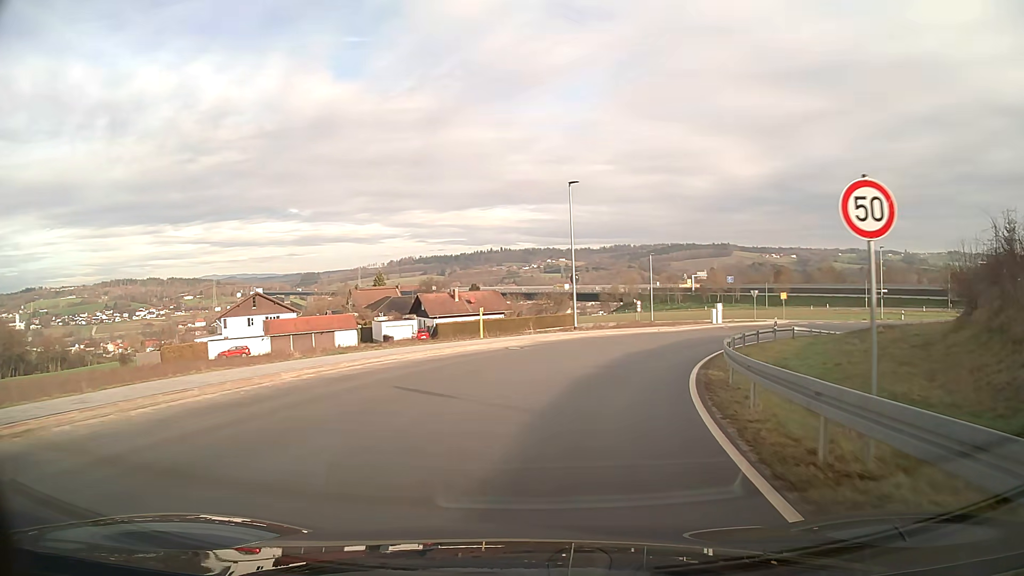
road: unclassified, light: Day
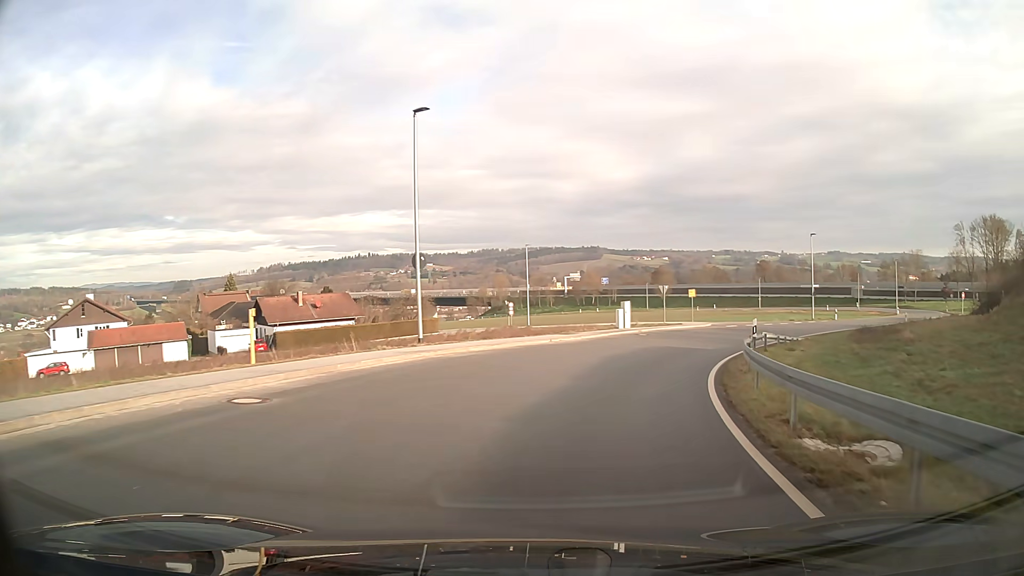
(+1.4, +14.0) m; +12°
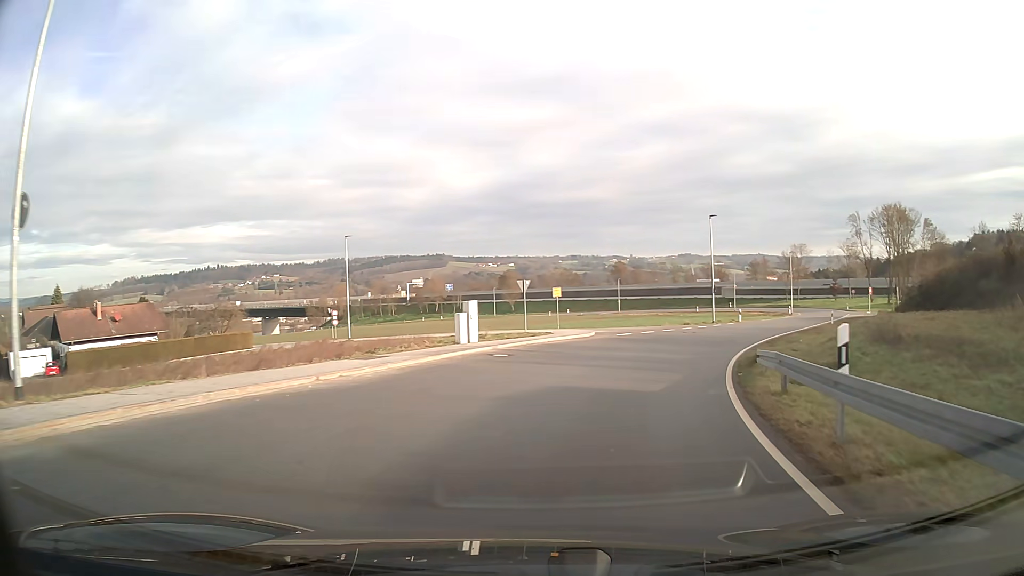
(+1.6, +14.0) m; +13°
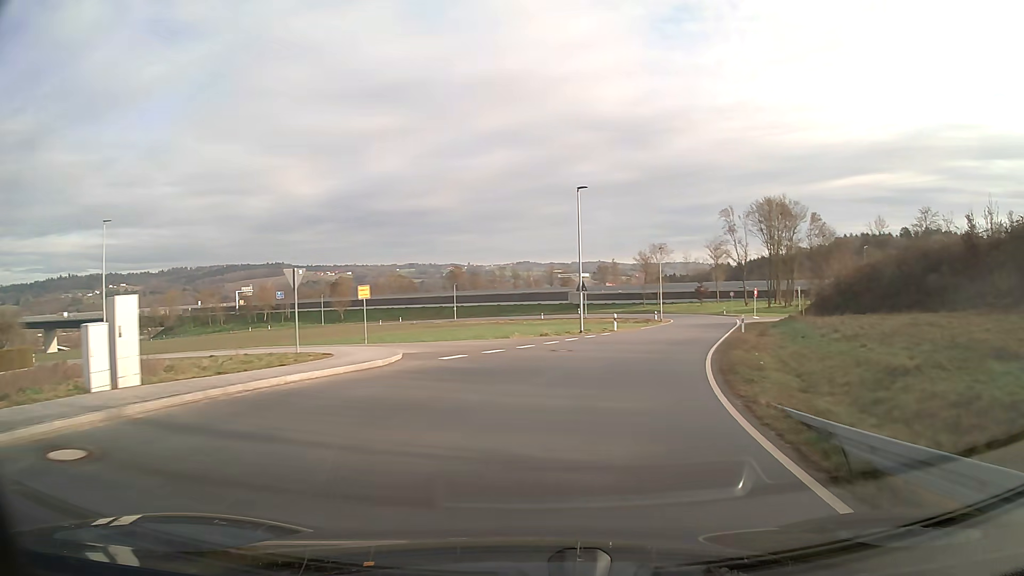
(+1.7, +13.8) m; +13°
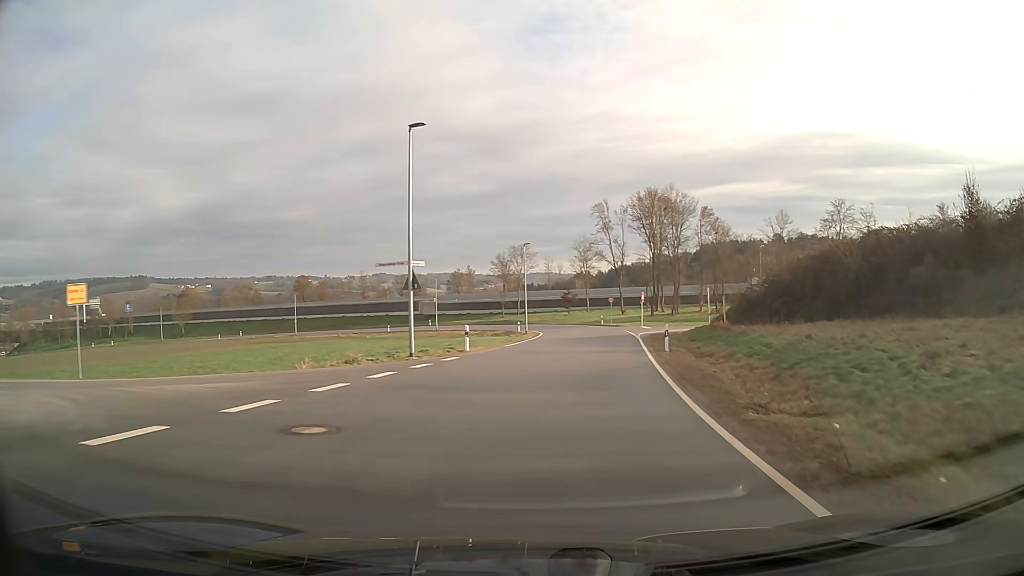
(+1.5, +14.3) m; +12°
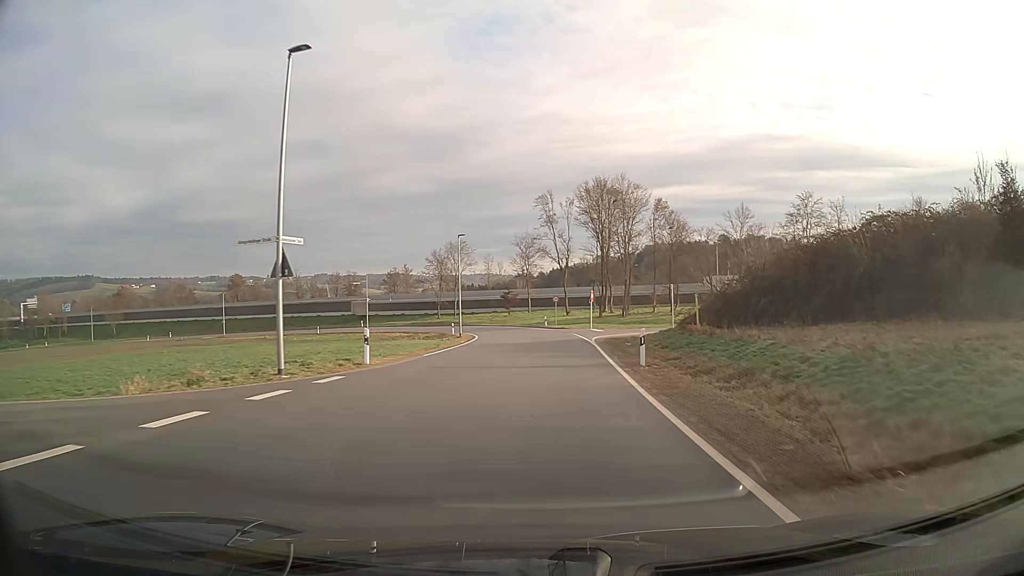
(+0.3, +7.3) m; +4°
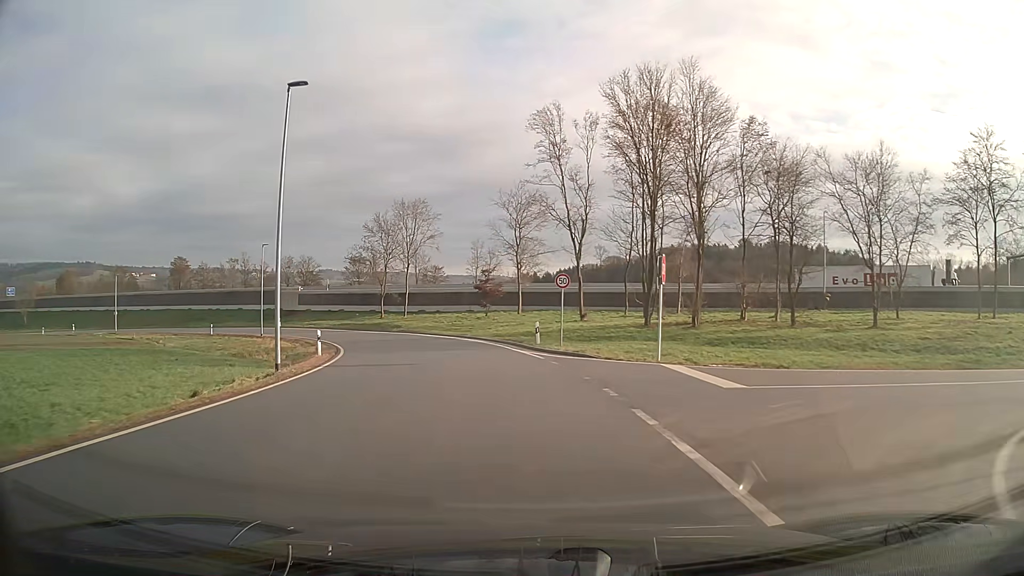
(+0.9, +37.0) m; -2°
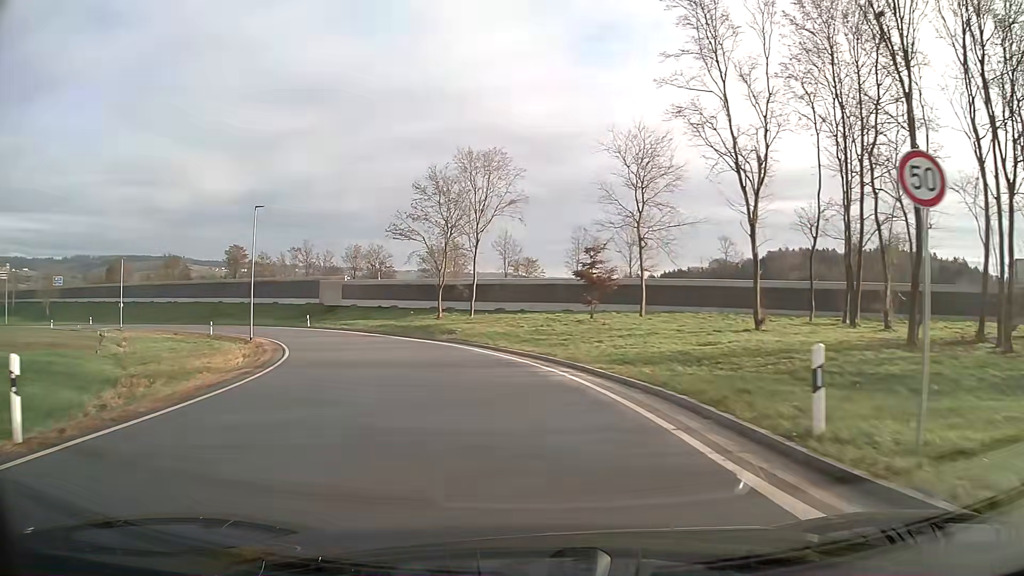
(-1.5, +21.1) m; -9°
(-1, +10) (-2, +20) (-5, +29) (-9, +38) (-15, +47) (-21, +55) (-28, +62) (-36, +67) (-45, +72) (-54, +76) m
